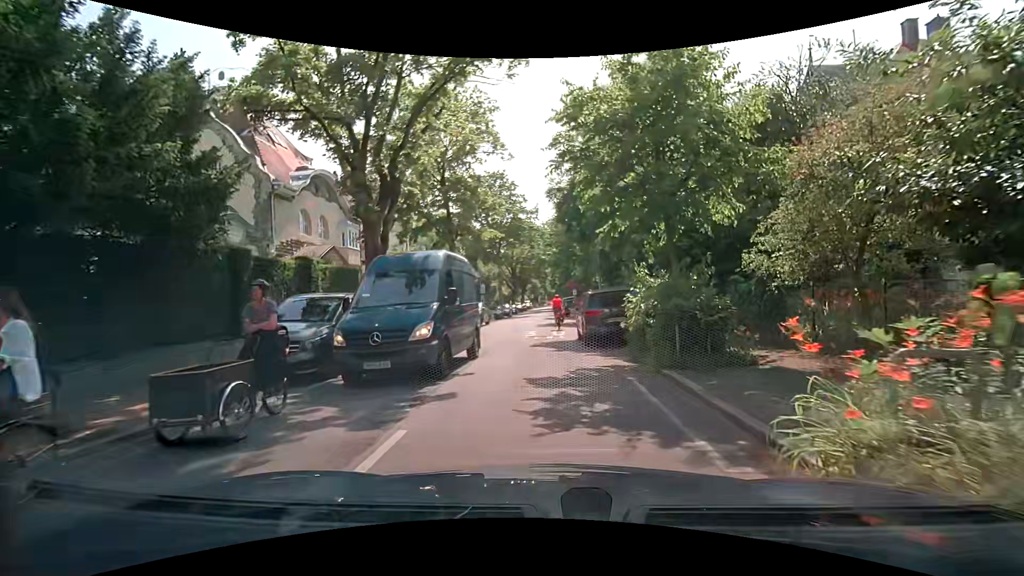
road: unclassified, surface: asphalt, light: Day
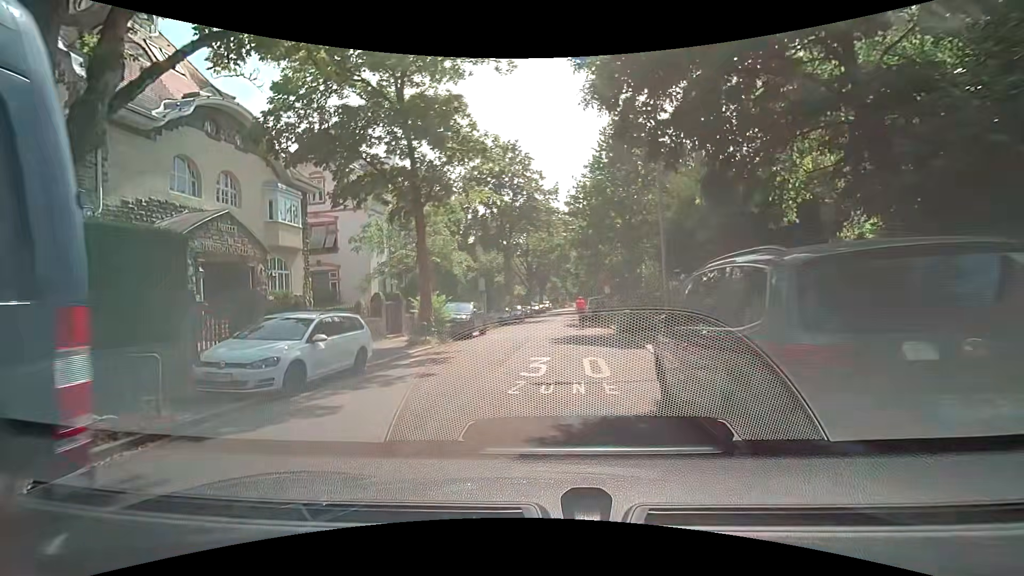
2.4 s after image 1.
(0.0, +11.7) m; -2°
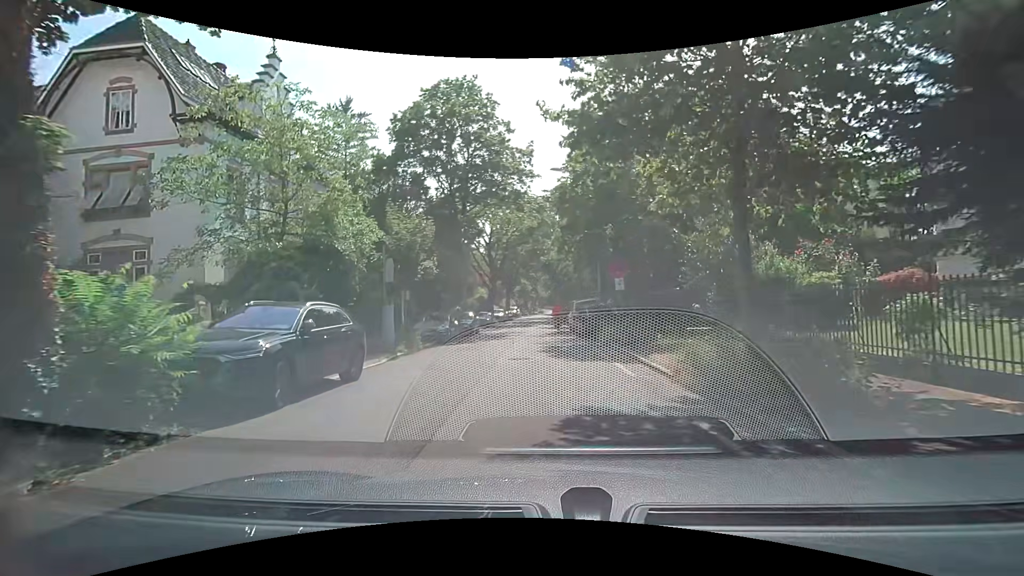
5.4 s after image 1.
(+0.1, +15.3) m; +3°
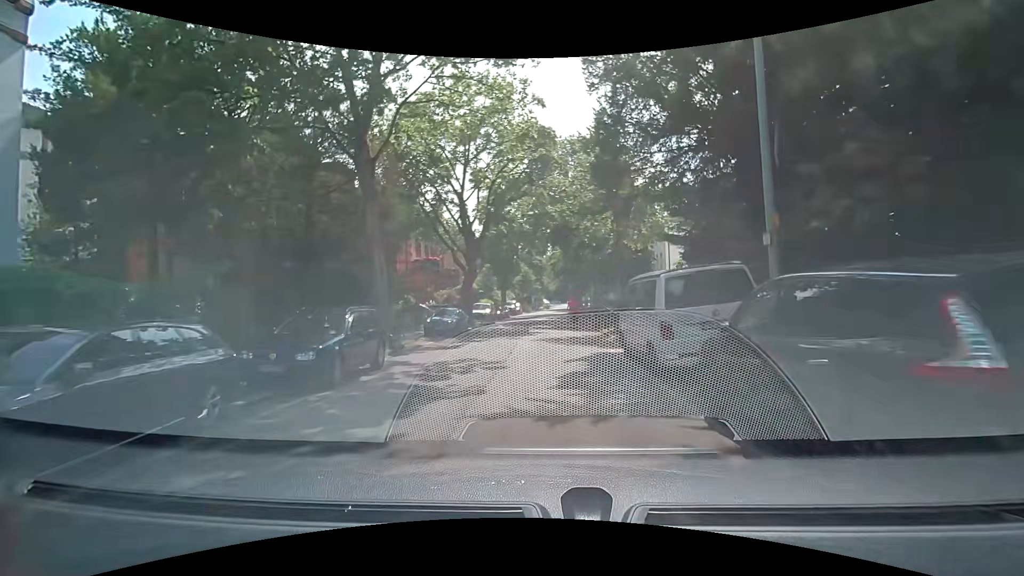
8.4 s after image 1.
(-0.1, +20.1) m; -1°
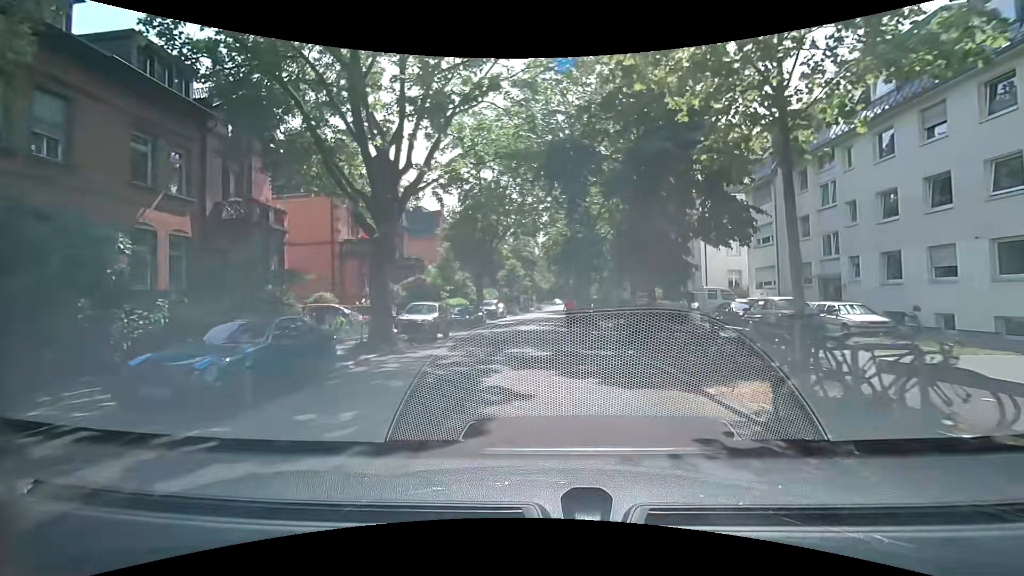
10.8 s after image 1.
(+0.1, +16.8) m; 0°
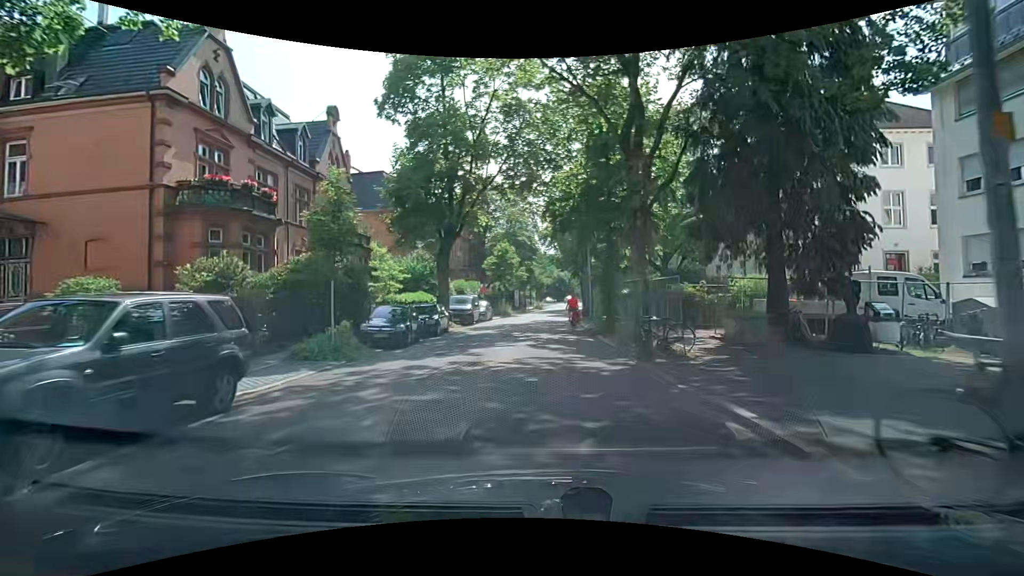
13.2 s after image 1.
(+0.4, +16.7) m; +1°
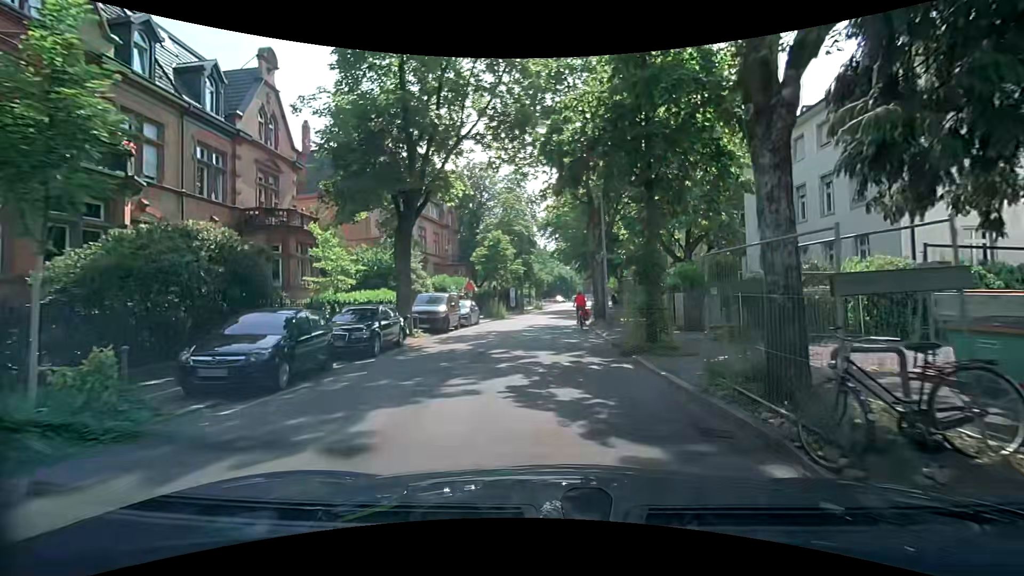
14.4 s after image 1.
(0.0, +8.4) m; 0°
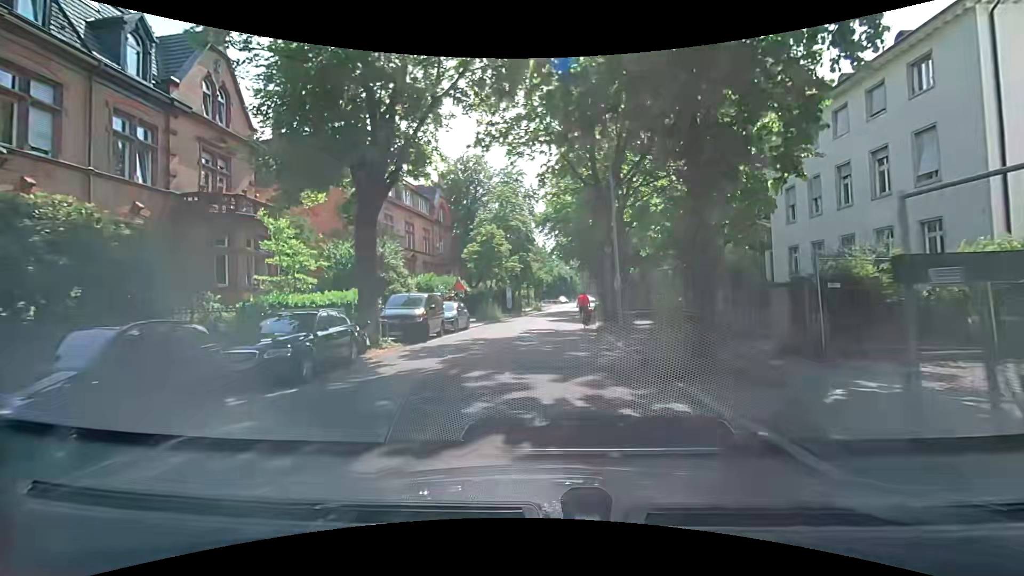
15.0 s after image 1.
(0.0, +4.2) m; -1°
(0, +10) (+1, +20) (+2, +30) (+3, +40) (+4, +50) (+5, +60) (+6, +70) (+8, +80) (+9, +89) (+10, +99) m
